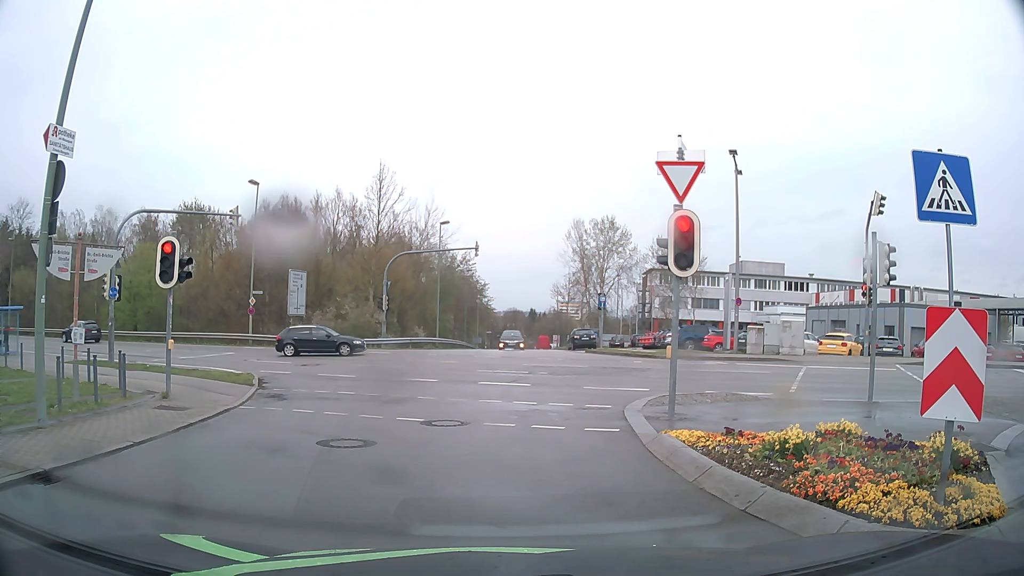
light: Day
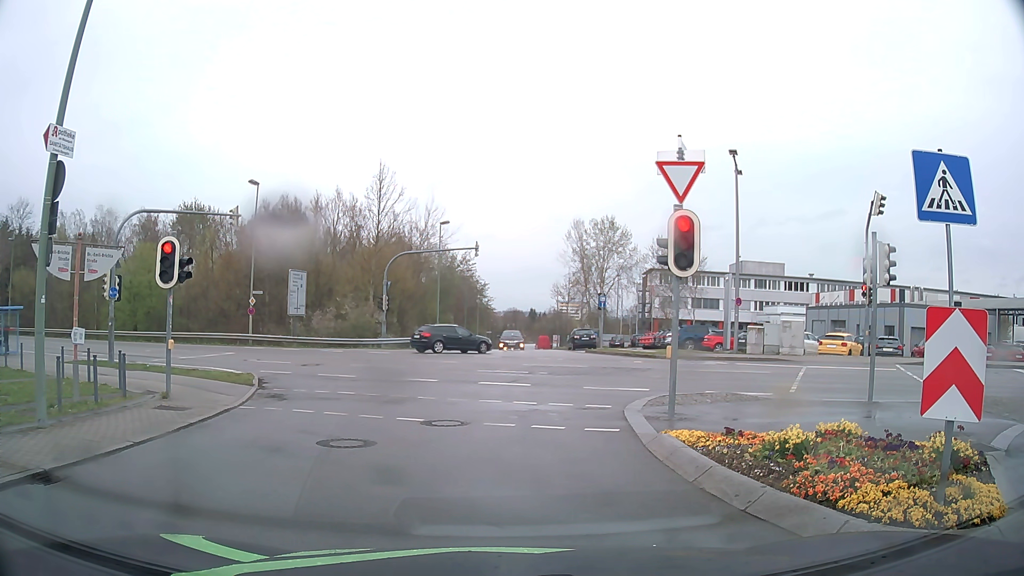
(0.0, 0.0) m; 0°
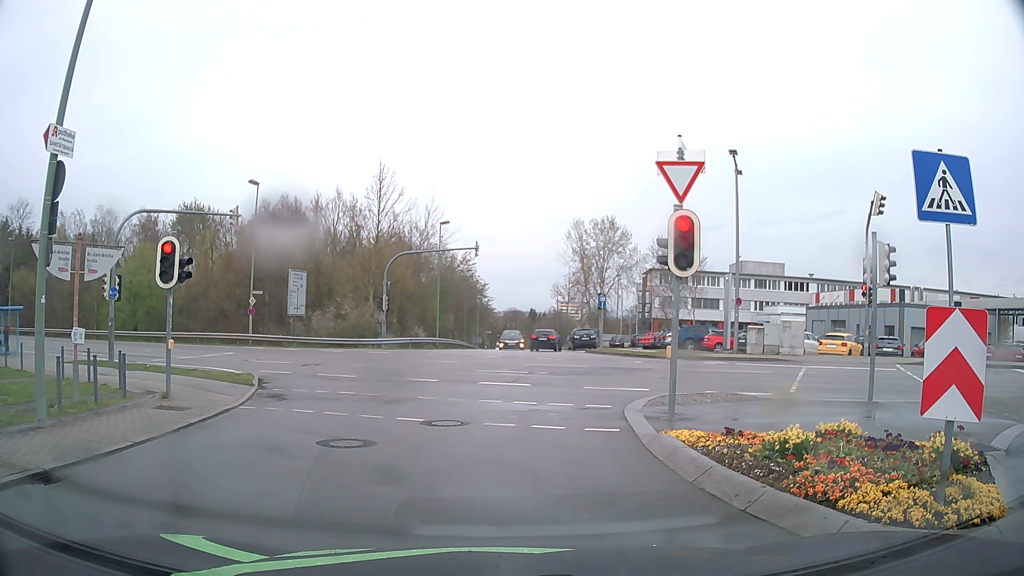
(0.0, 0.0) m; 0°
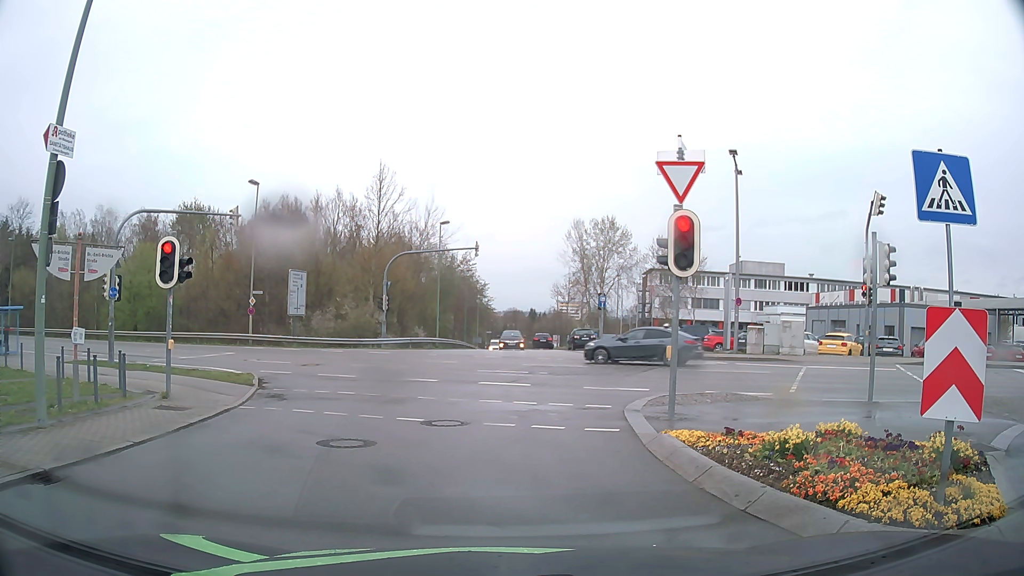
(0.0, 0.0) m; 0°
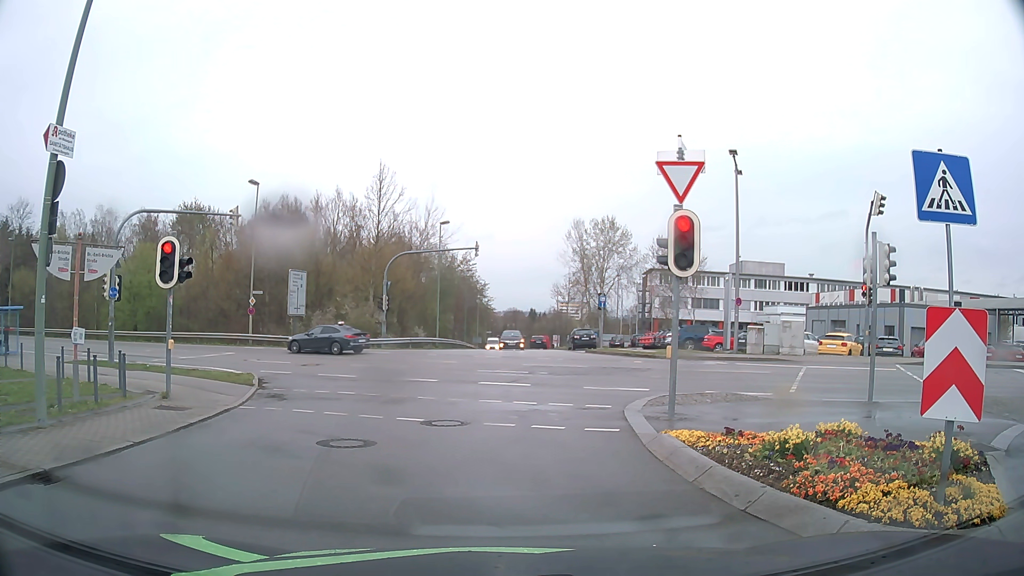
(0.0, 0.0) m; 0°
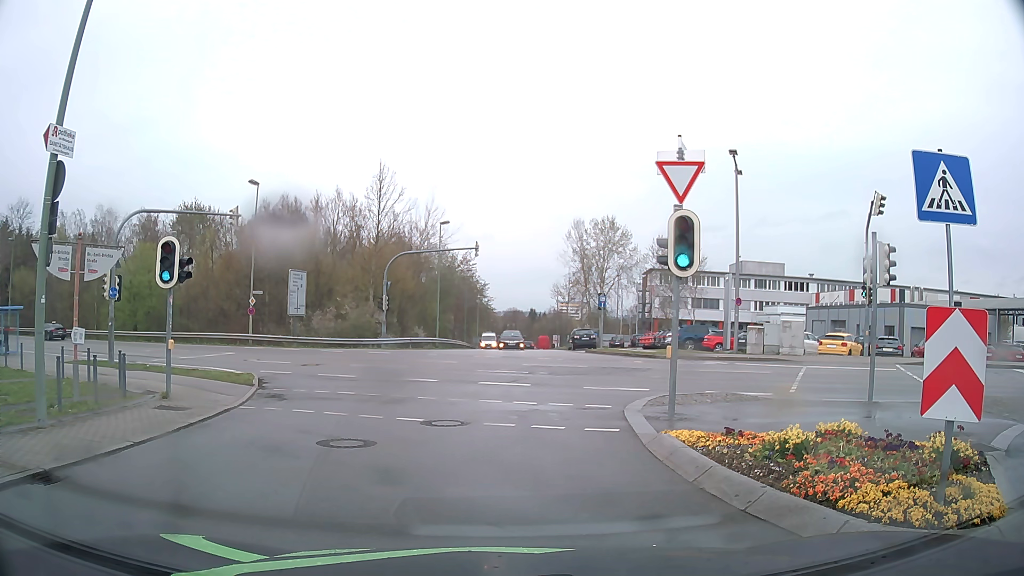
(0.0, 0.0) m; 0°
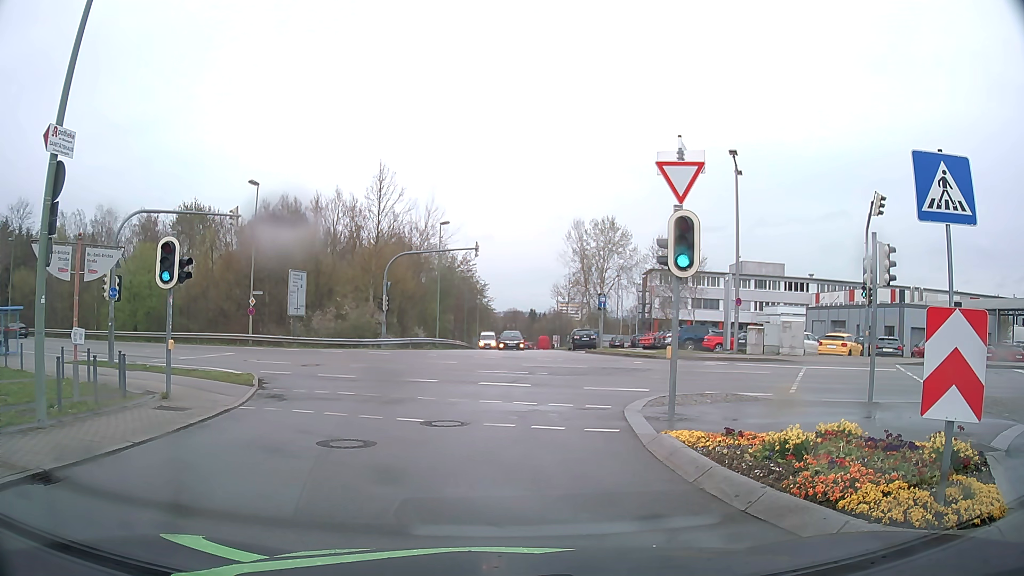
(0.0, 0.0) m; 0°
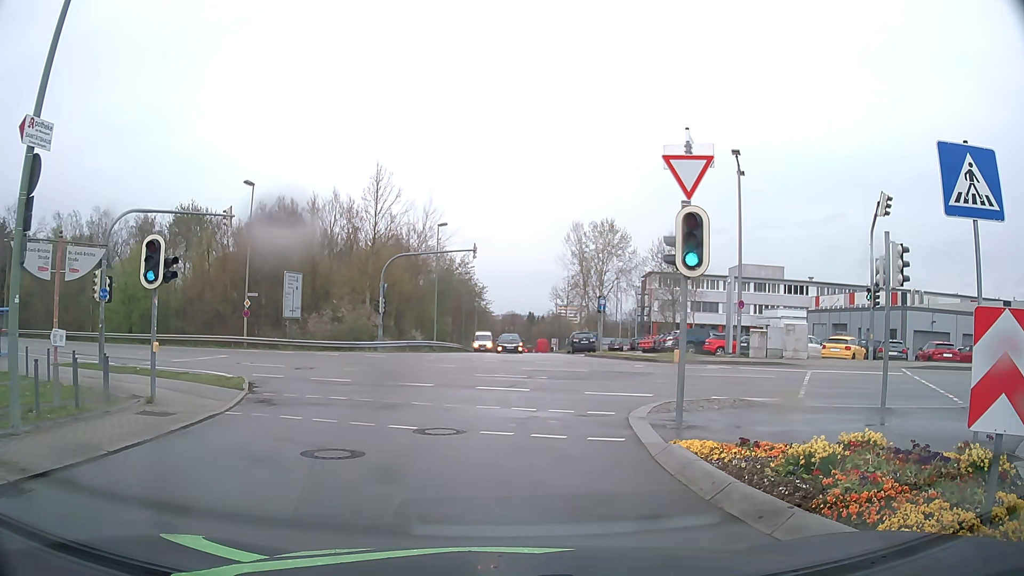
(0.0, +0.6) m; 0°
(0, +10) (+1, +20) (-3, +29) (-11, +35) (-19, +40) (-28, +45) (-37, +49) (-47, +53) (-56, +57) (-65, +60) m
